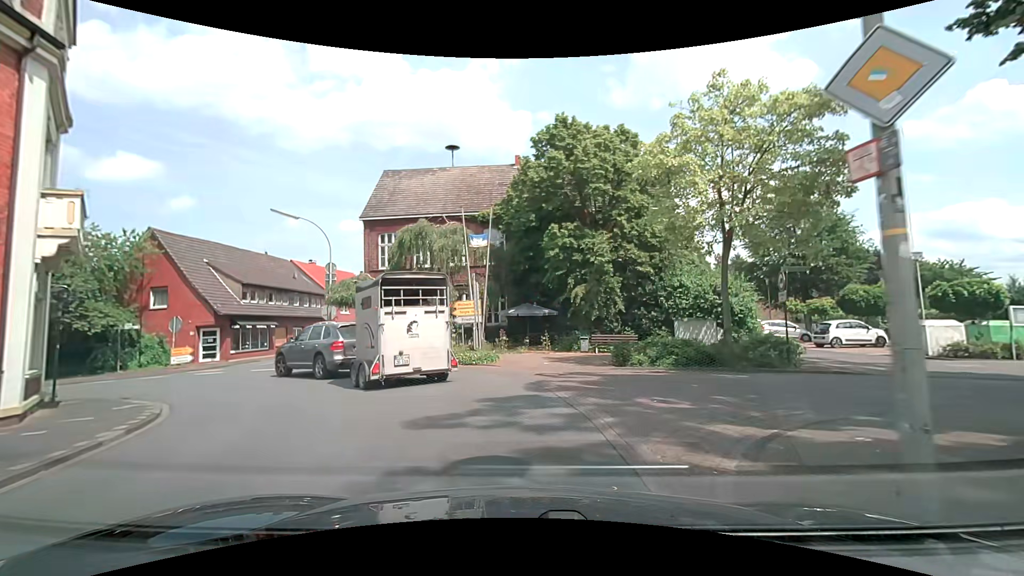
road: secondary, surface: asphalt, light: Day
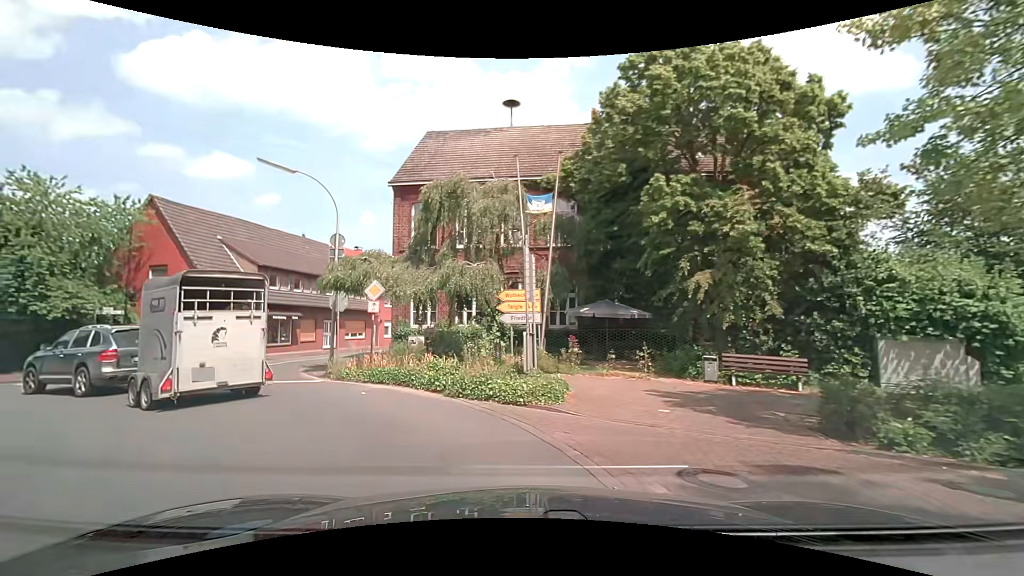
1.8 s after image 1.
(-0.1, +8.3) m; -6°
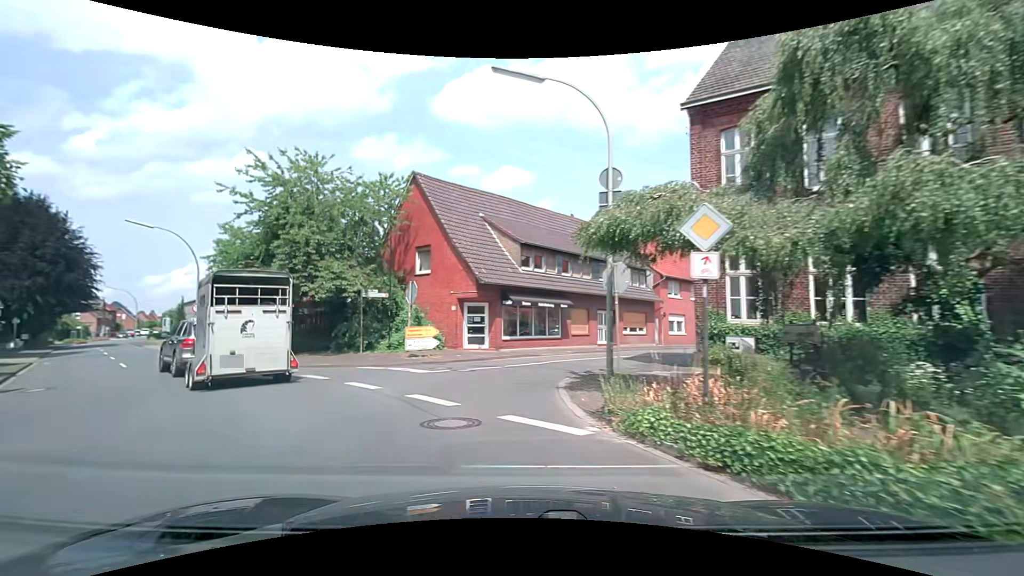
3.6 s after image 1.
(-2.1, +8.3) m; -31°
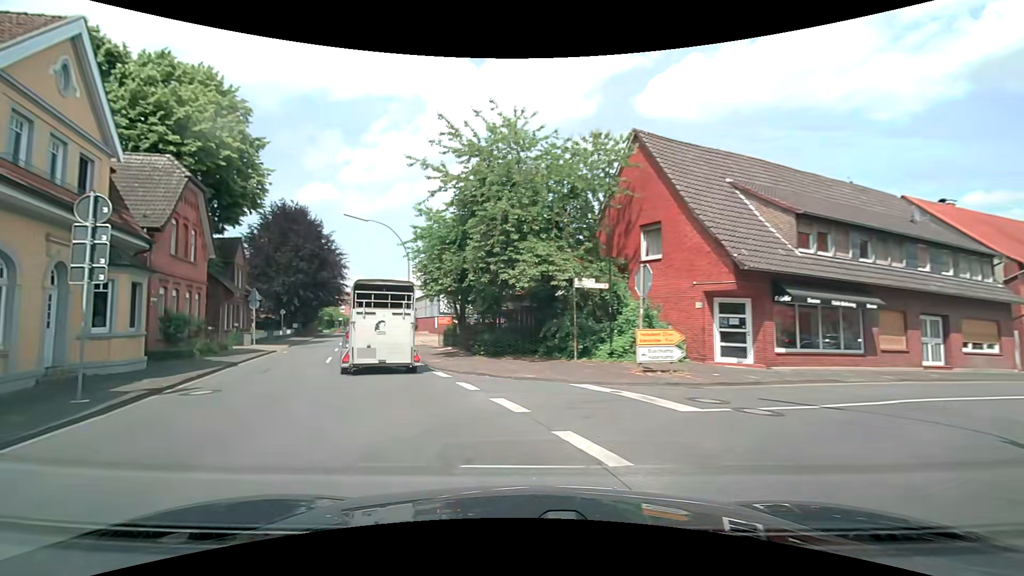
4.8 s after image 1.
(-1.1, +6.0) m; -23°
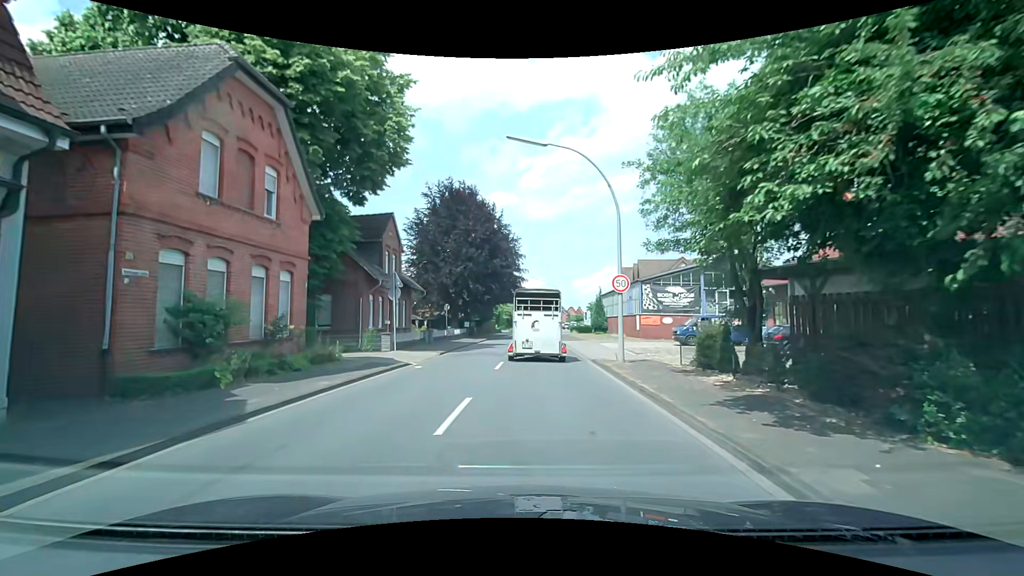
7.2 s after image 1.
(-3.3, +13.4) m; -19°
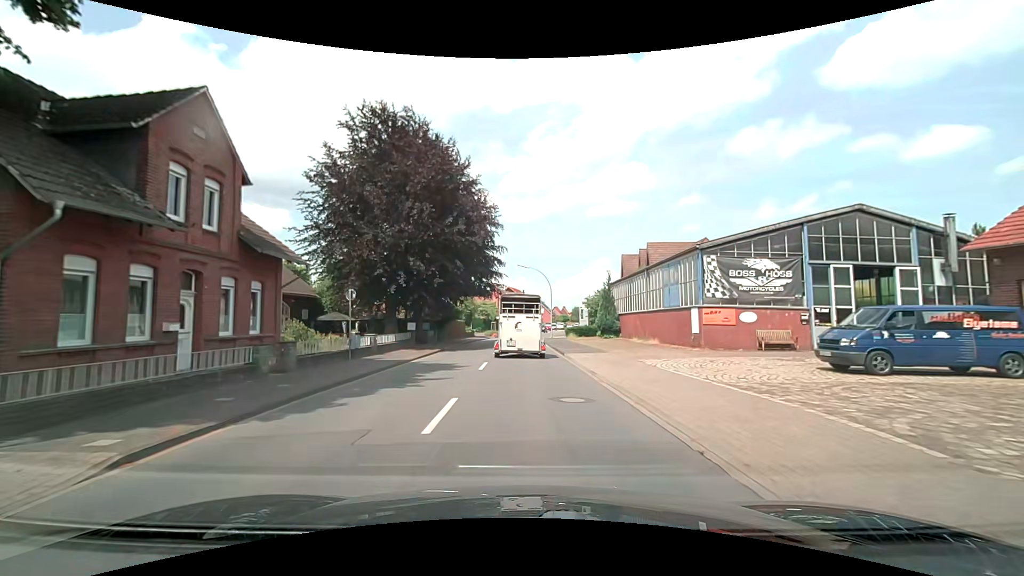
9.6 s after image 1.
(+0.3, +18.2) m; +2°
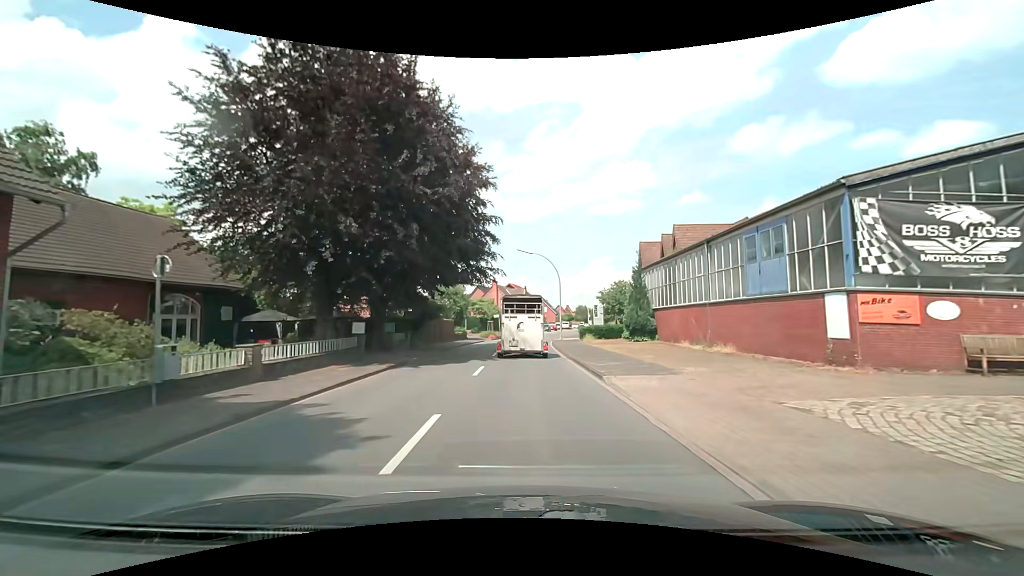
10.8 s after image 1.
(0.0, +10.8) m; 0°
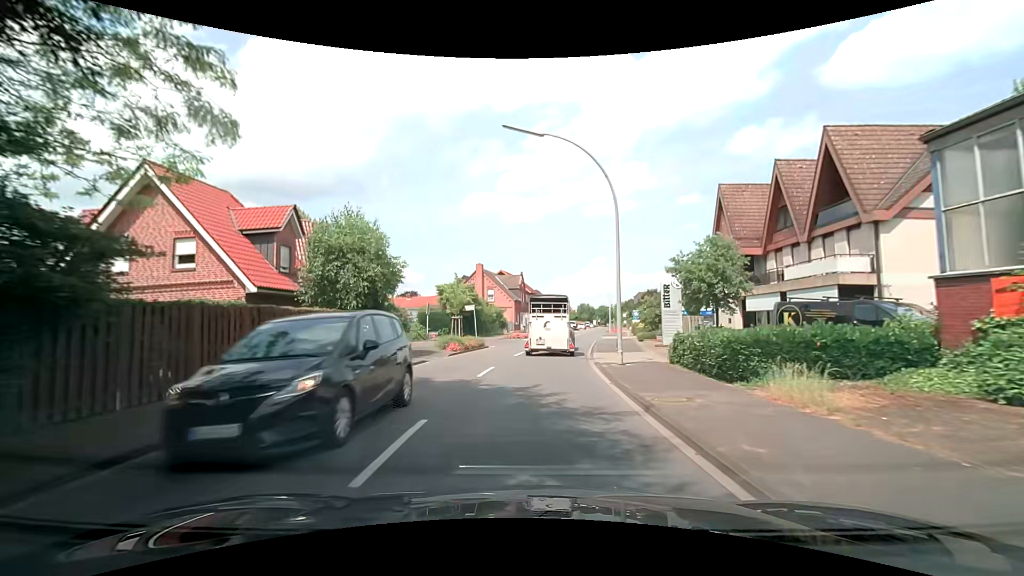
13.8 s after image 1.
(0.0, +27.5) m; 0°
(0, +10) (+1, +20) (+2, +30) (+4, +40) (+6, +50) (+8, +59) (+10, +69) (+12, +79) (+14, +89) (+16, +99) m
